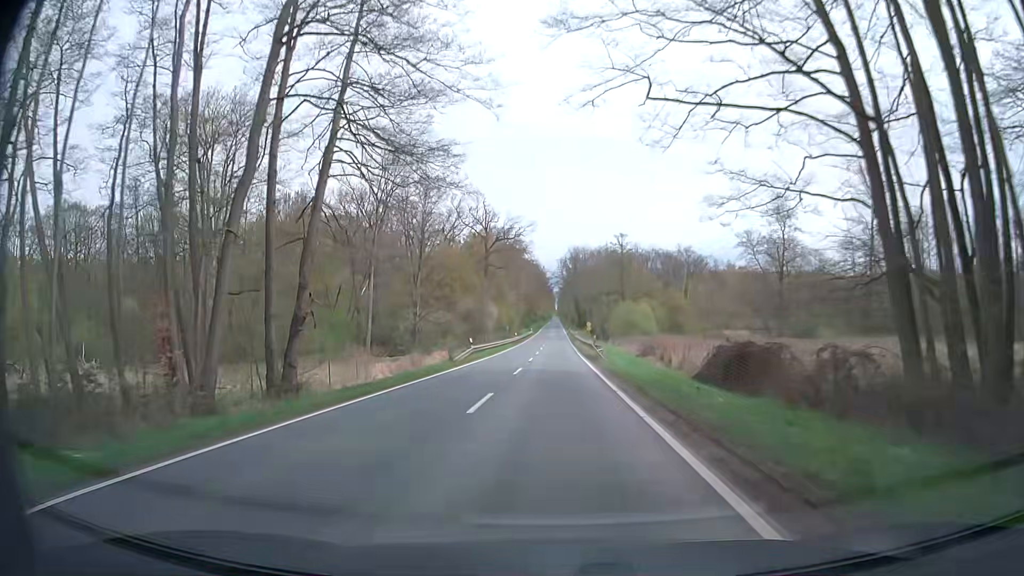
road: secondary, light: Day
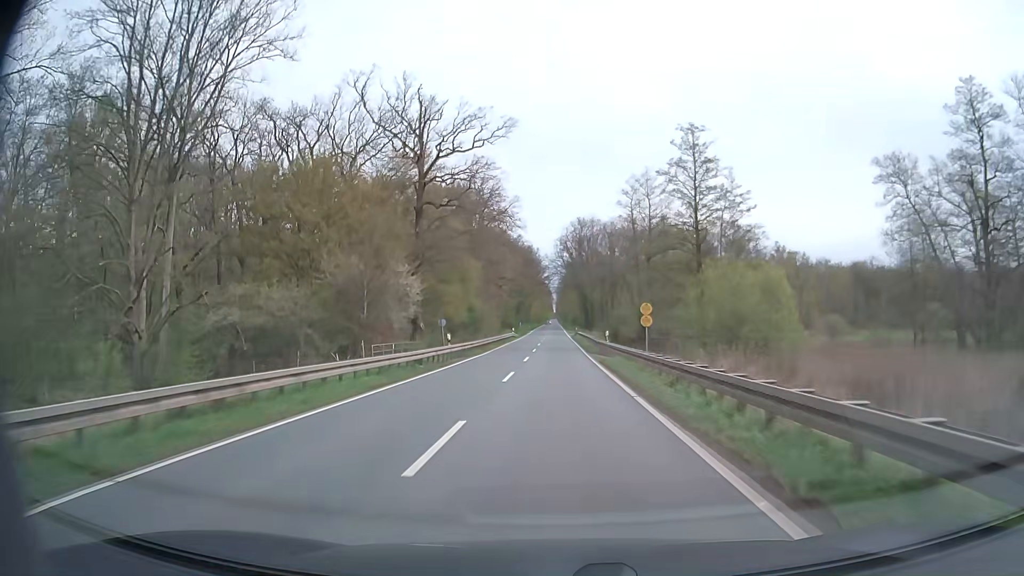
(+0.3, +53.6) m; 0°
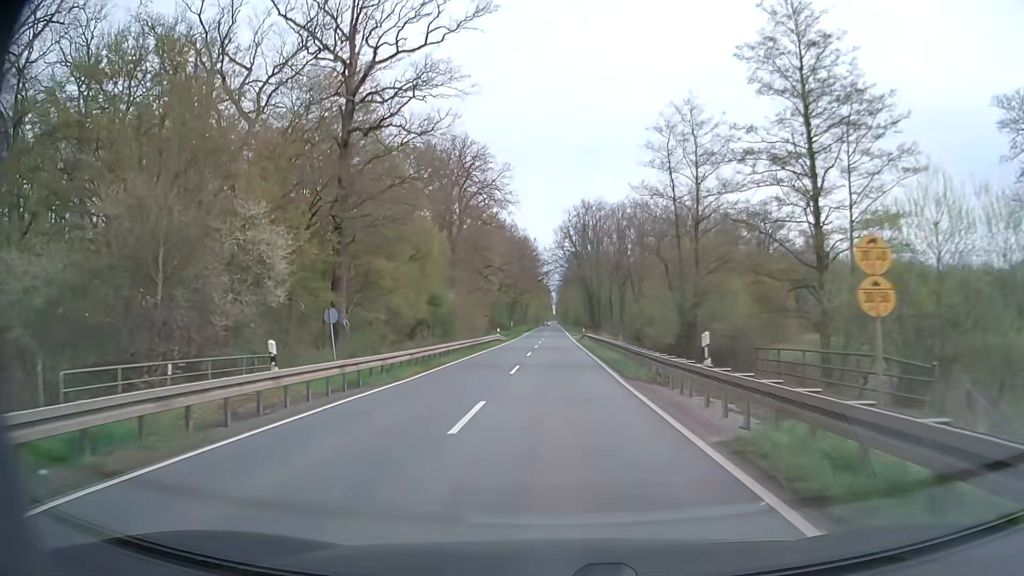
(0.0, +21.4) m; 0°
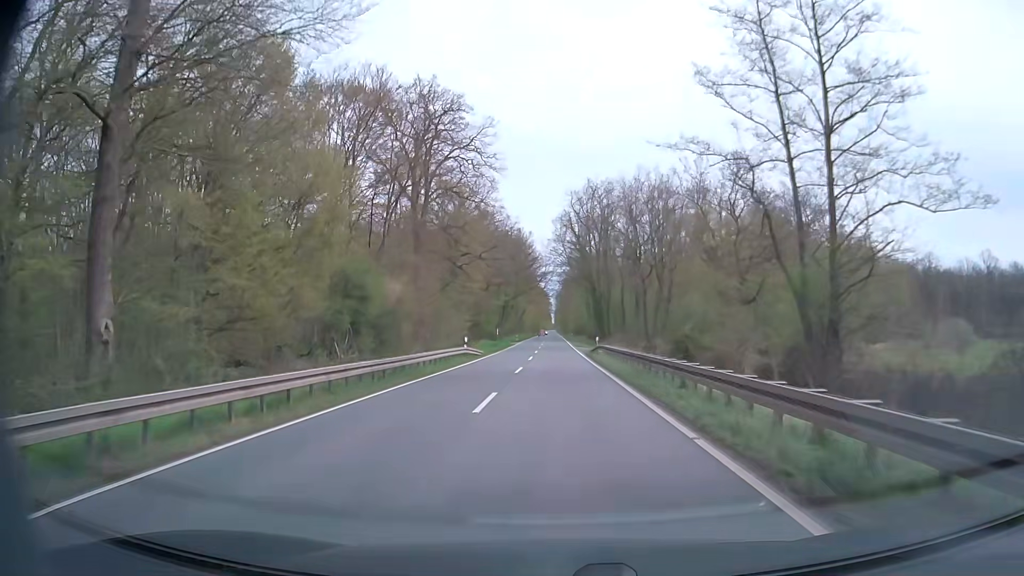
(+0.1, +21.4) m; 0°
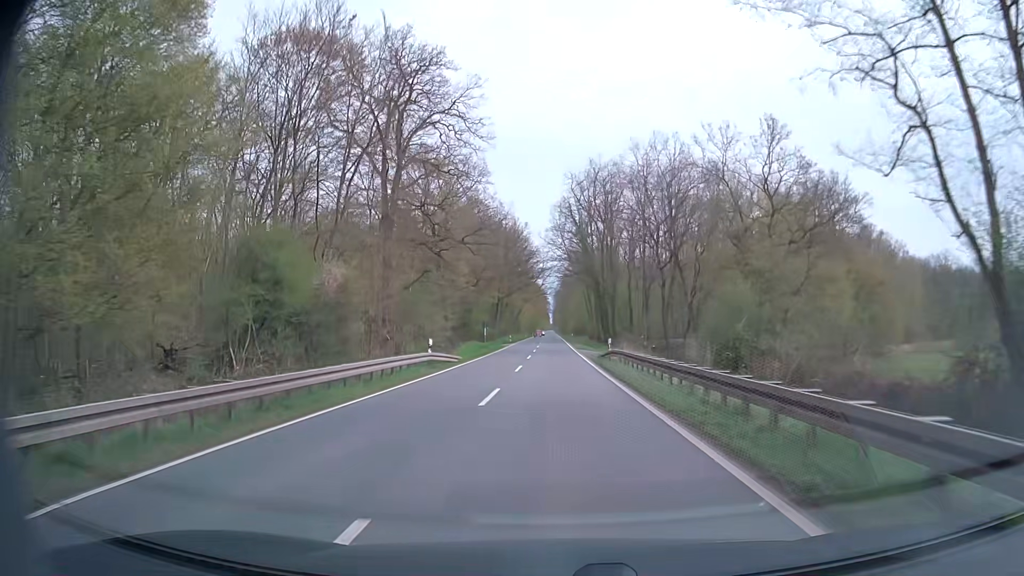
(0.0, +10.7) m; 0°
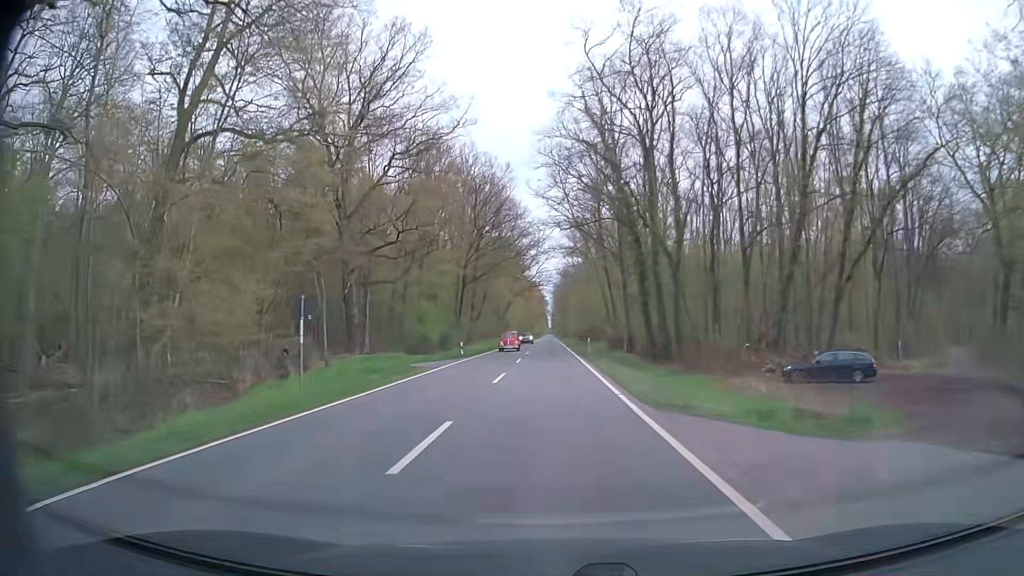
(0.0, +42.6) m; 0°
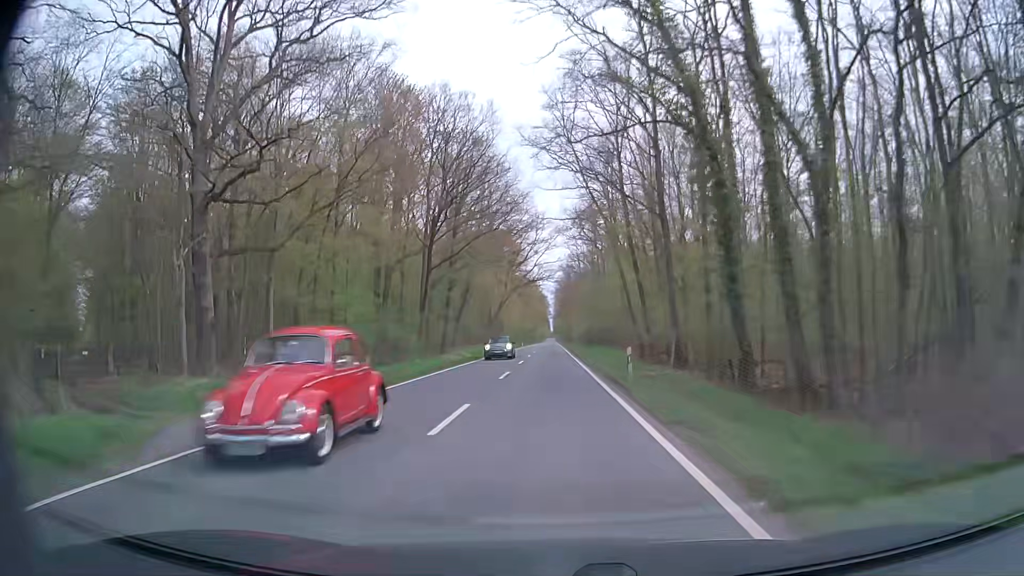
(-0.2, +21.3) m; 0°
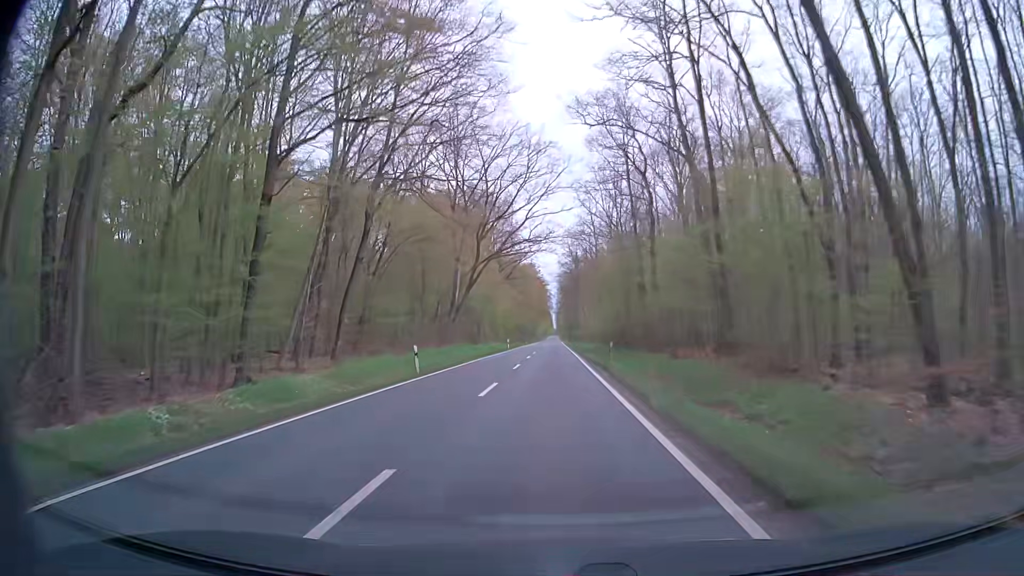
(-0.3, +42.6) m; 0°
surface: asphalt
(0, +10) (0, +20) (0, +30) (0, +40) (0, +50) (0, +60) (0, +70) (0, +80) (0, +90) (0, +100) m
